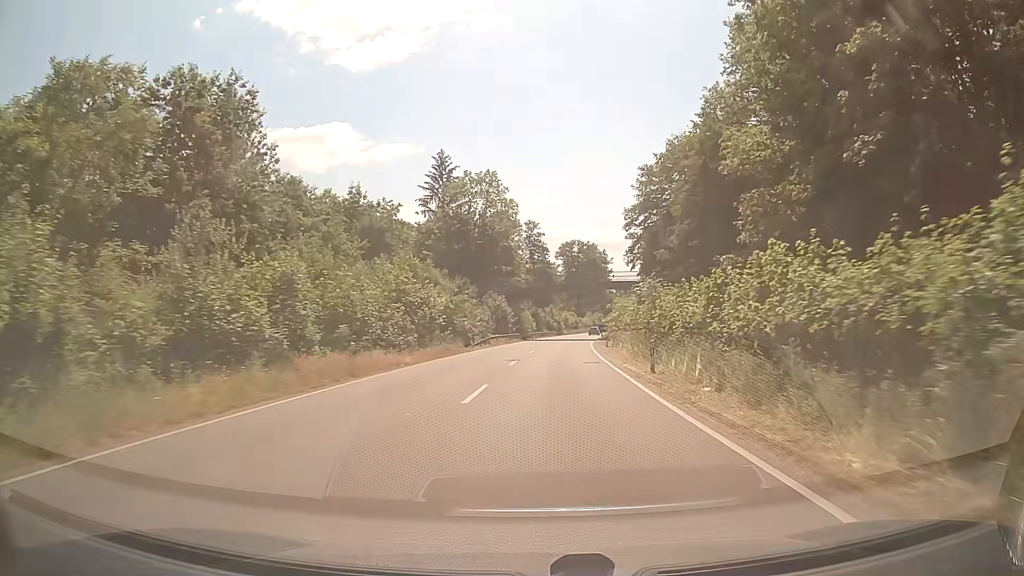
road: secondary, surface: asphalt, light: Day
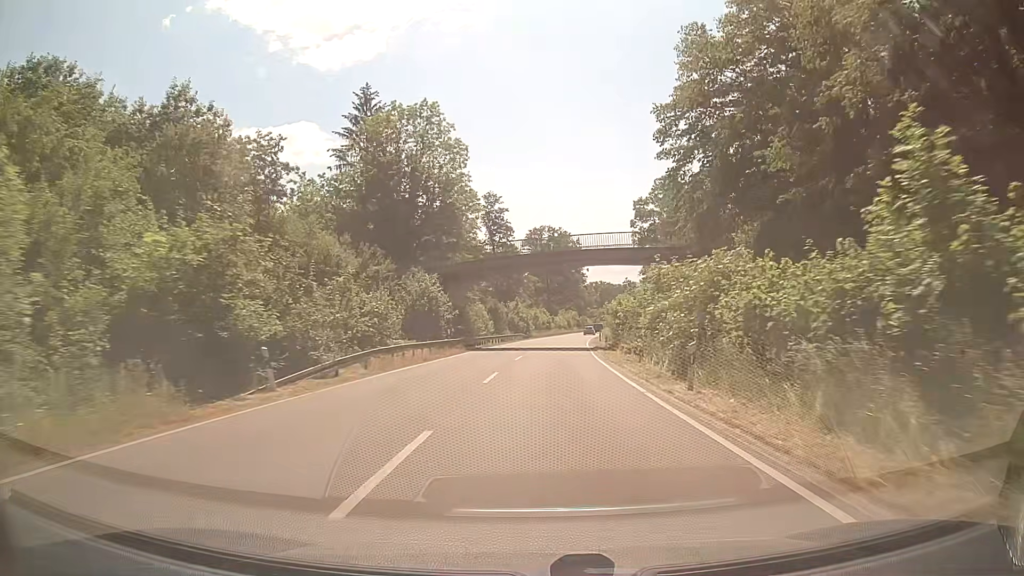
(+1.0, +31.2) m; +3°
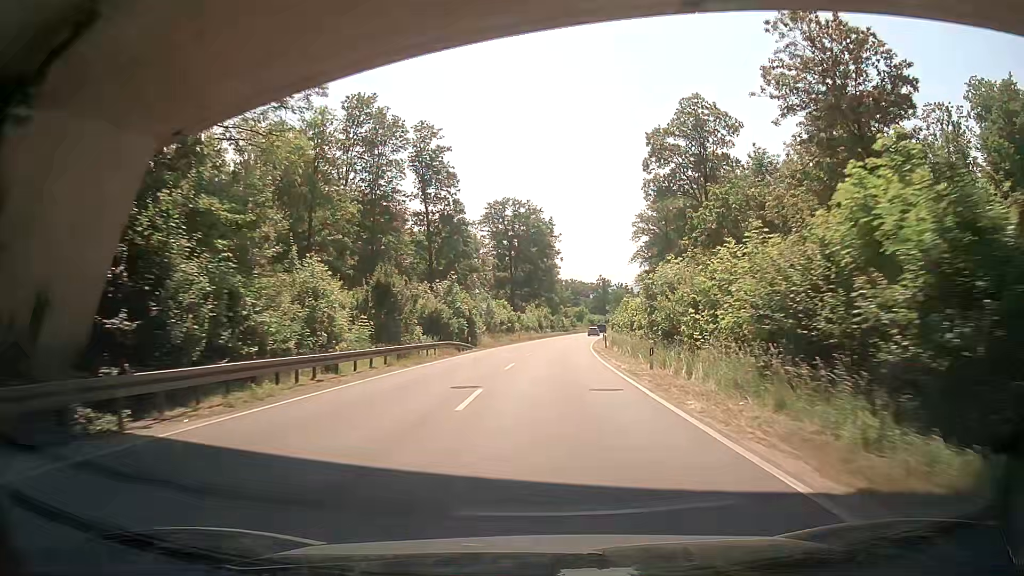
(+1.3, +41.4) m; +3°
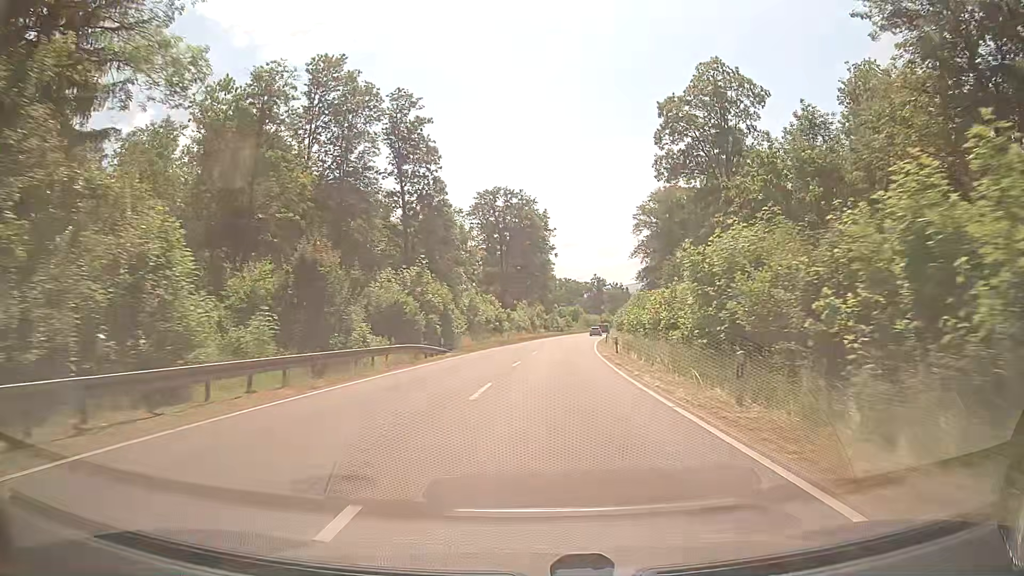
(0.0, +10.4) m; +1°
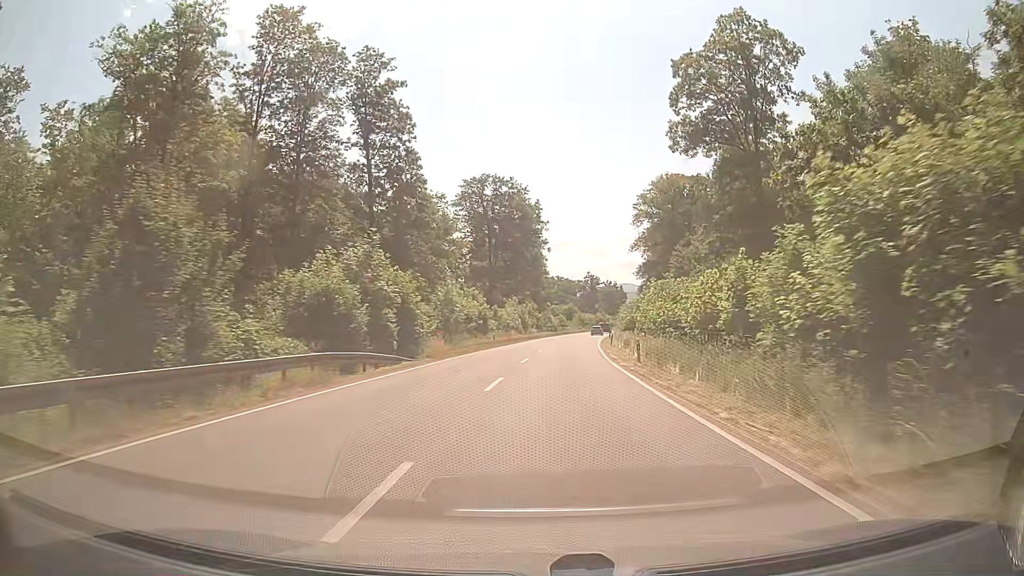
(-0.1, +10.4) m; 0°
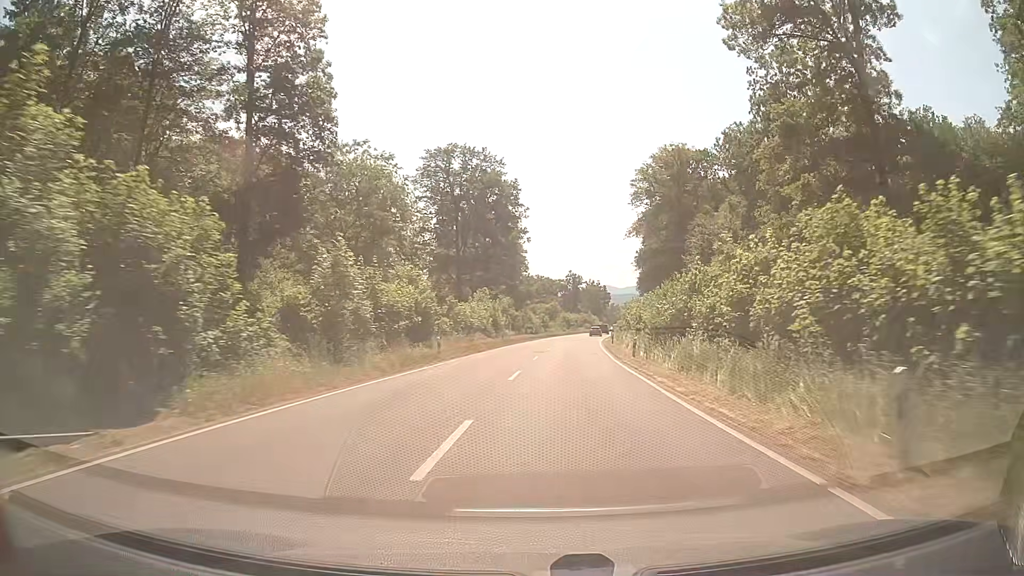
(+0.3, +20.7) m; +2°
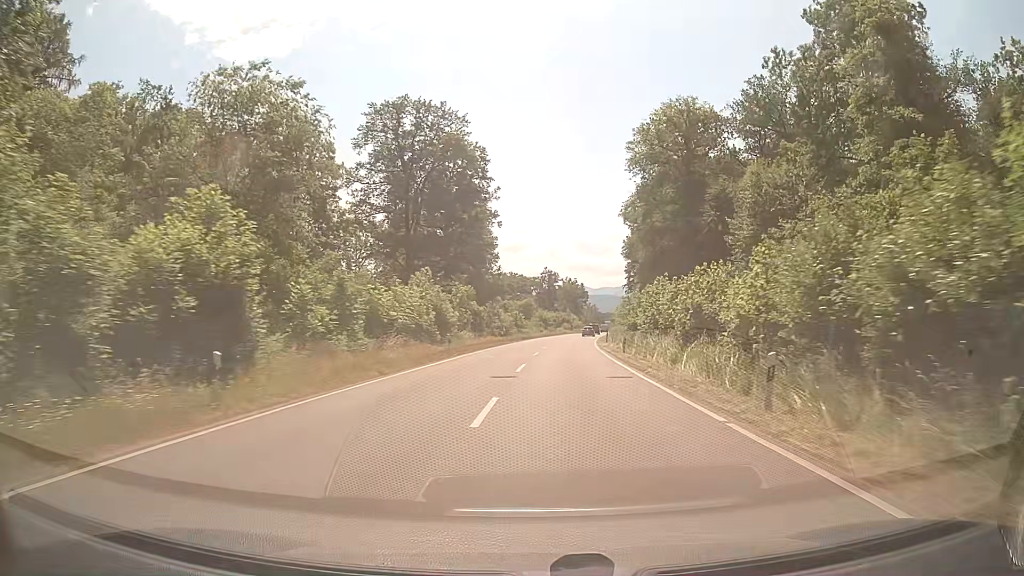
(+0.4, +20.7) m; +2°
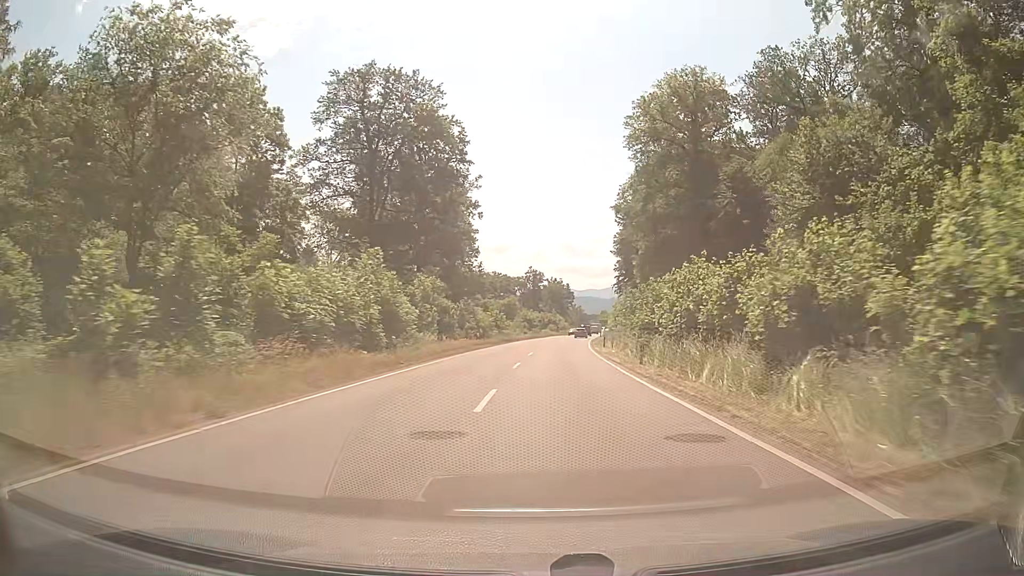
(+0.1, +10.4) m; +1°
(0, +10) (0, +20) (+1, +30) (+1, +40) (+2, +50) (+3, +60) (+3, +70) (+4, +80) (+6, +90) (+7, +100) m
